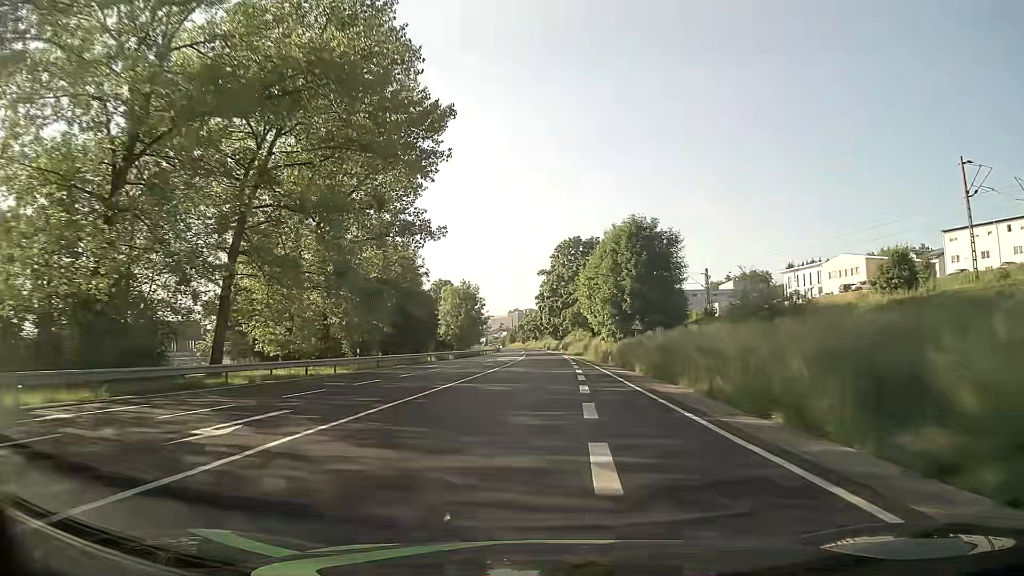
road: primary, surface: asphalt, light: Day
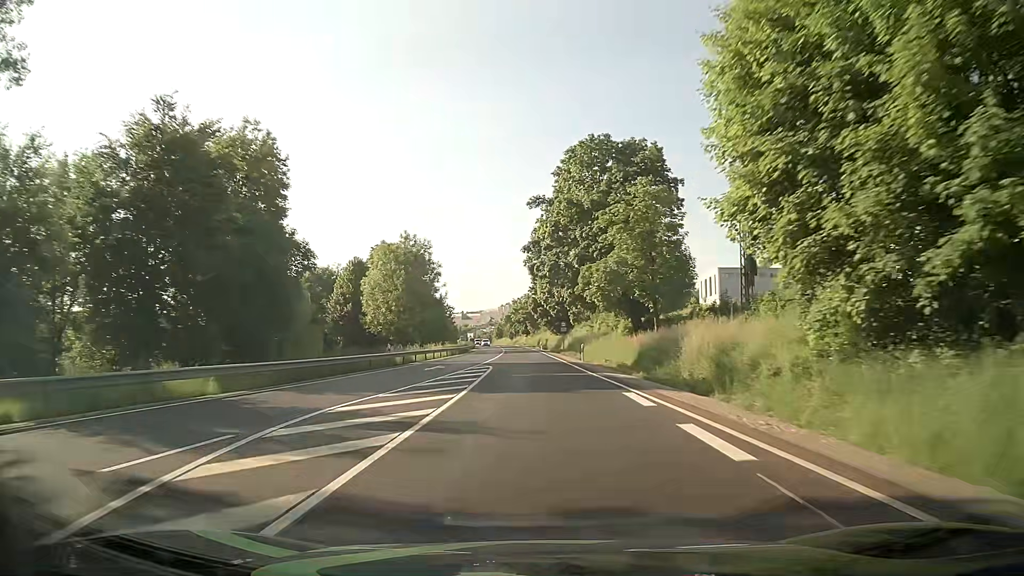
(-0.1, +53.3) m; 0°
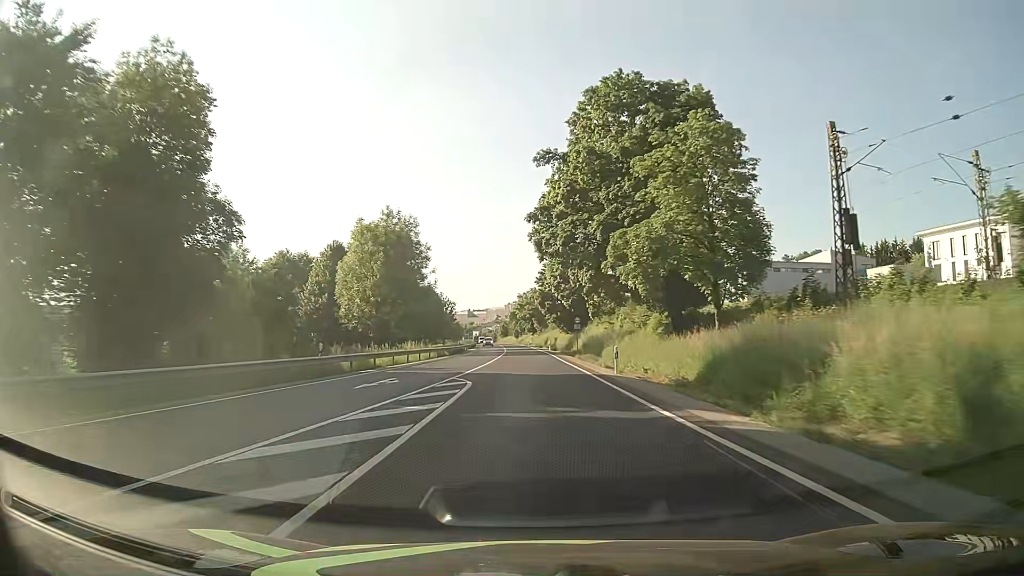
(0.0, +13.7) m; 0°
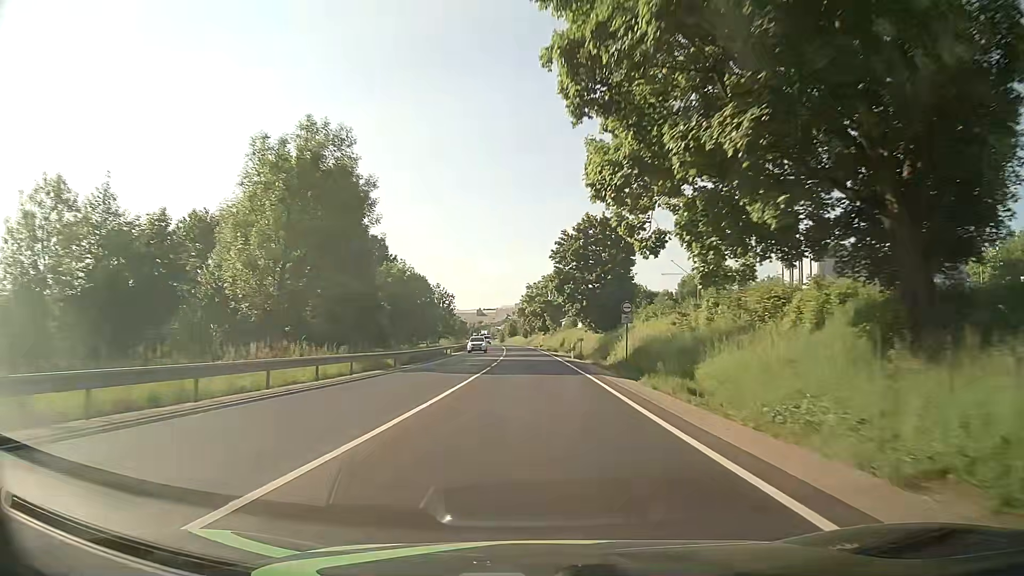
(-0.3, +27.7) m; -1°
